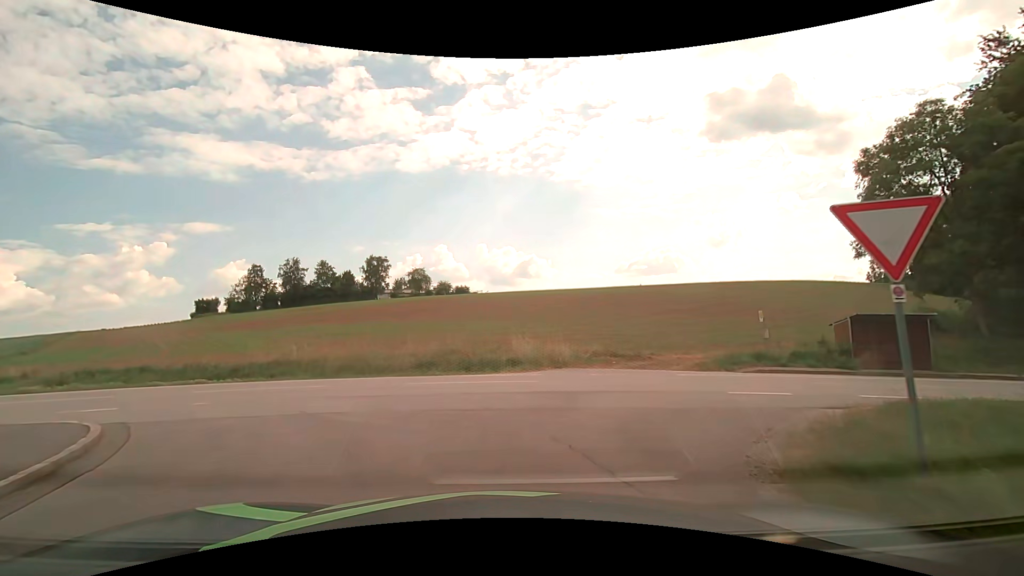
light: Day
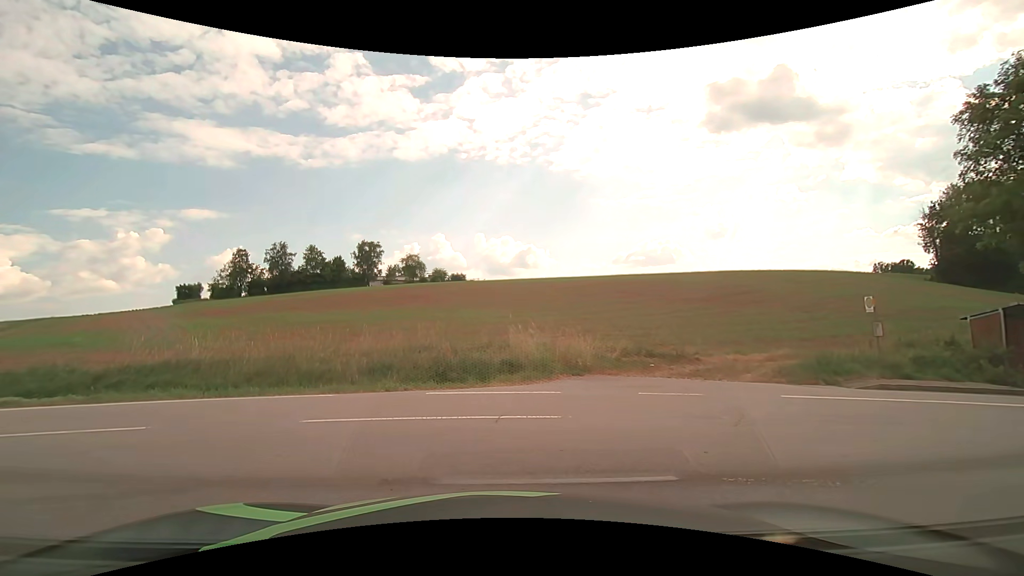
(+0.1, +6.5) m; 0°
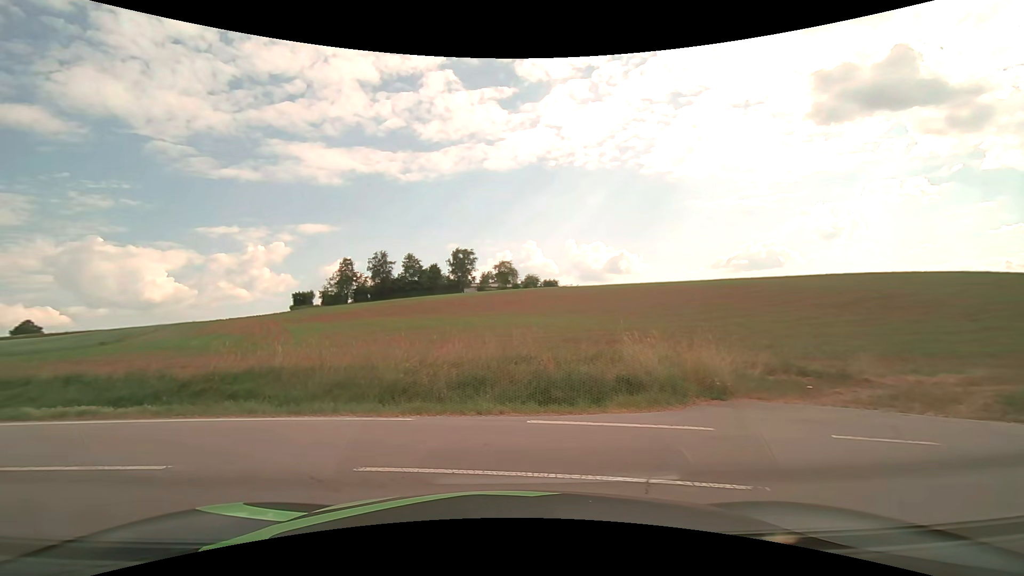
(-0.1, +2.7) m; -9°
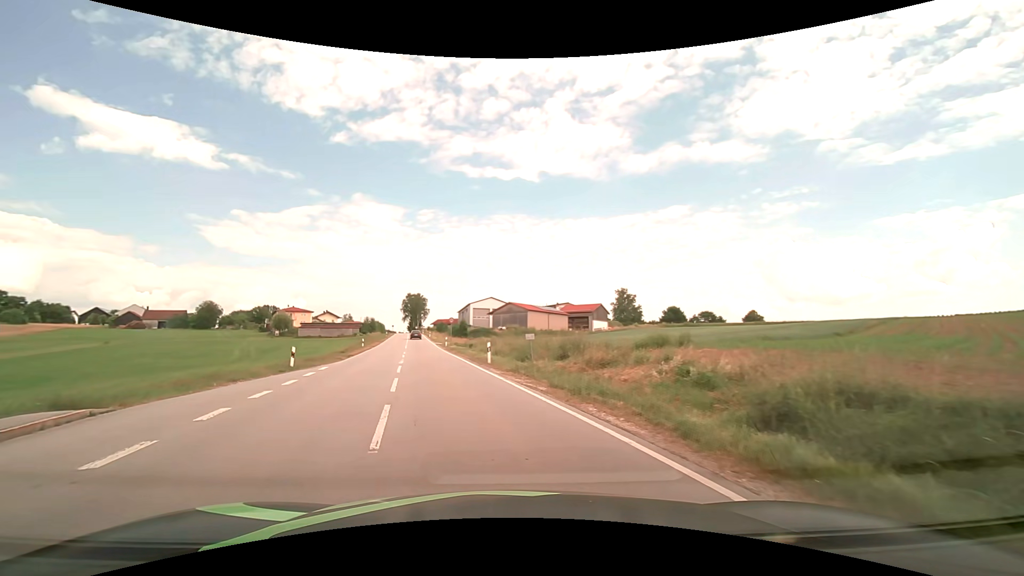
(-8.0, +9.0) m; -69°
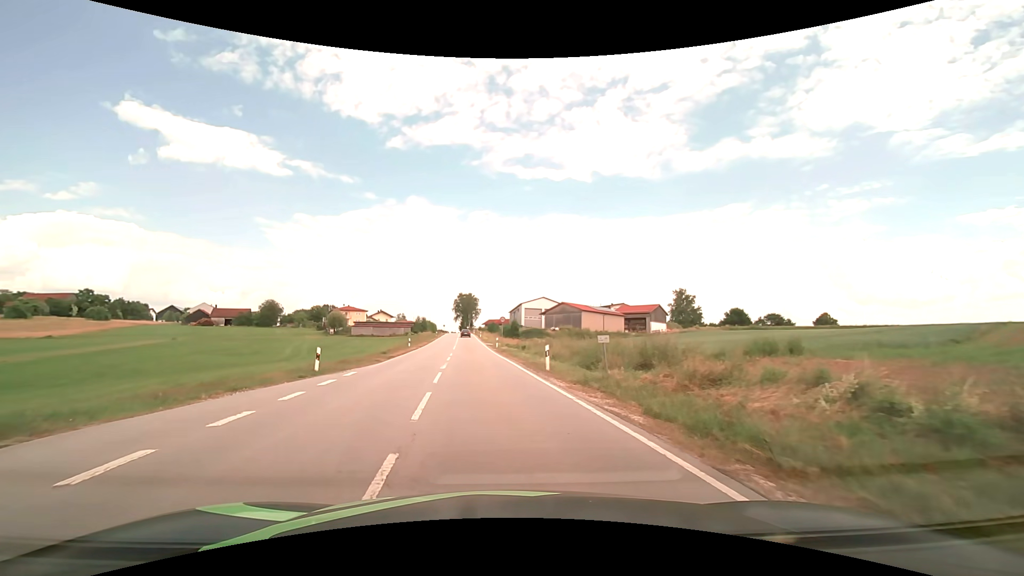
(-0.3, +4.3) m; -7°
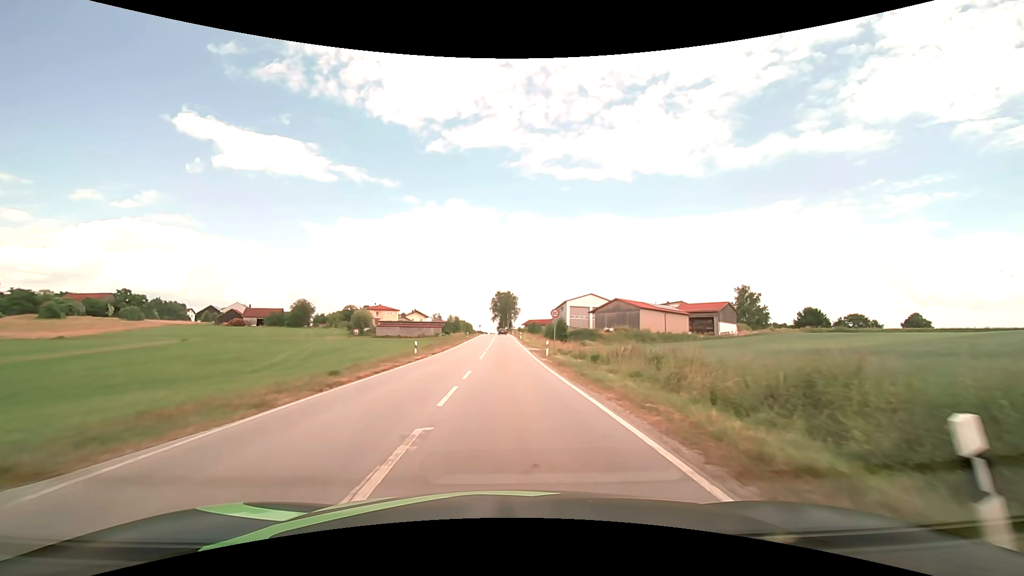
(-0.9, +17.1) m; -4°
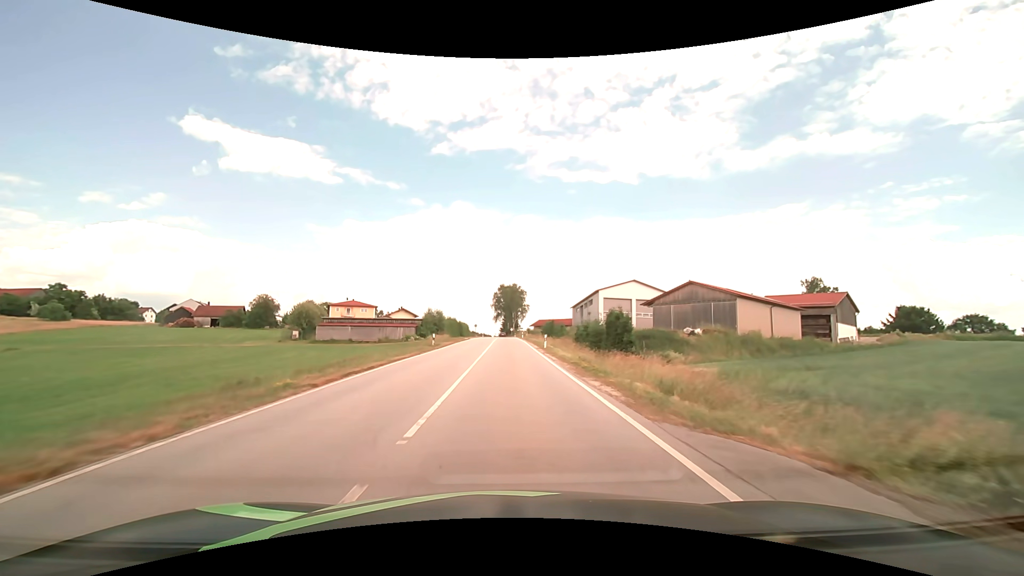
(-0.4, +40.3) m; -1°
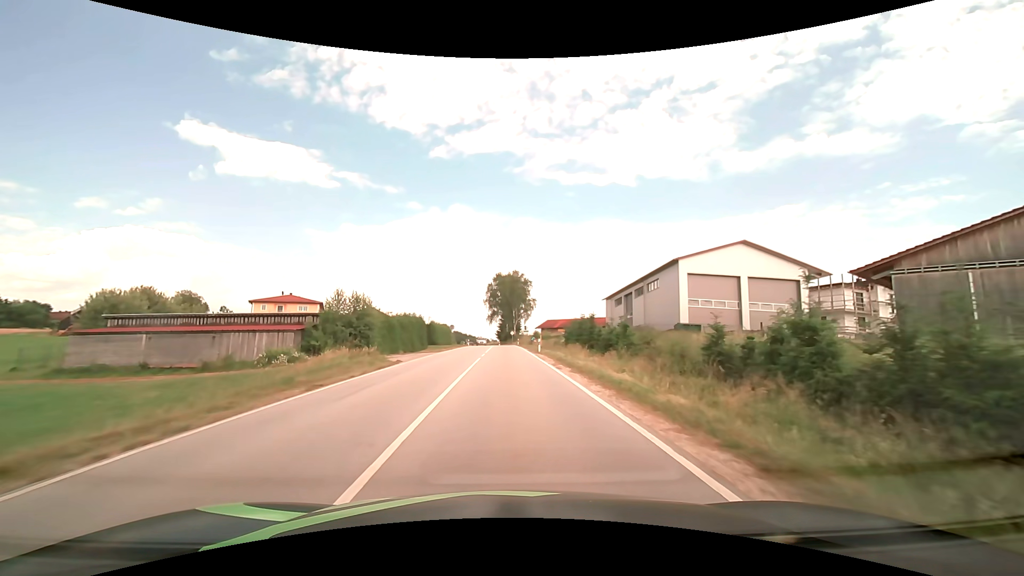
(-0.1, +43.2) m; 0°
(0, +10) (0, +20) (0, +30) (0, +40) (0, +50) (0, +60) (0, +70) (-1, +80) (-1, +90) (-2, +100) m
